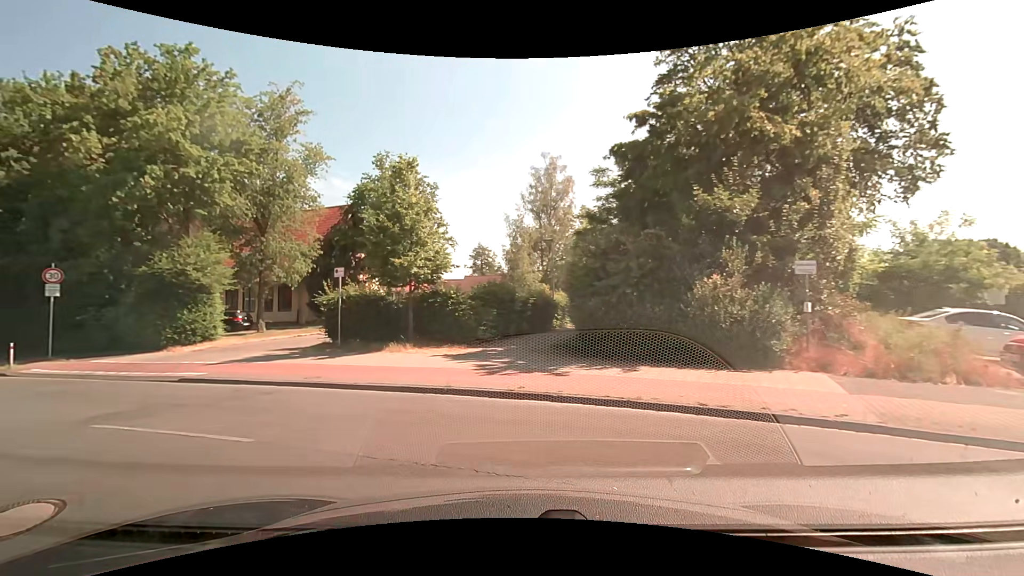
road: residential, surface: asphalt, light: Day
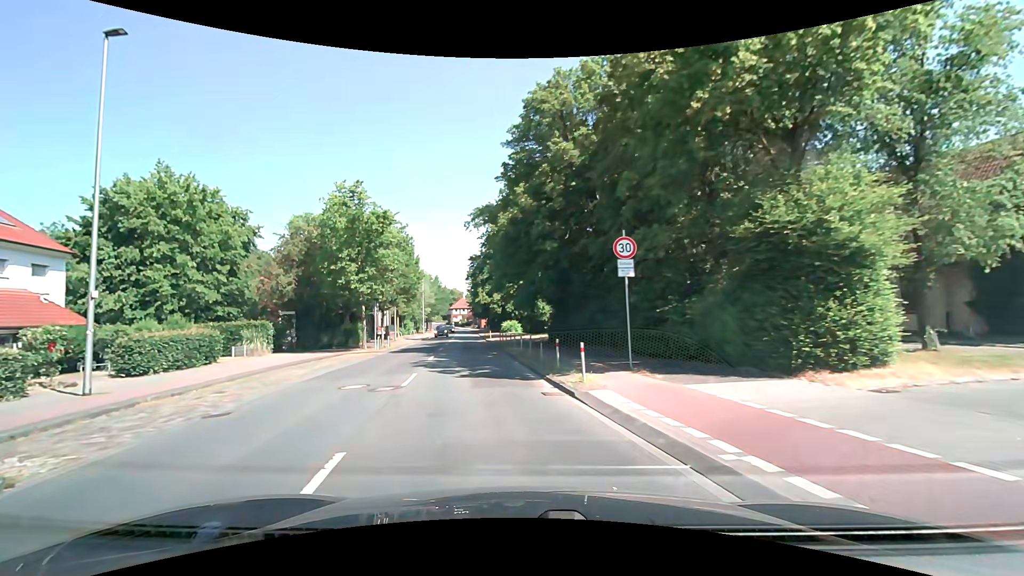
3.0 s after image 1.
(-6.8, +10.6) m; -55°
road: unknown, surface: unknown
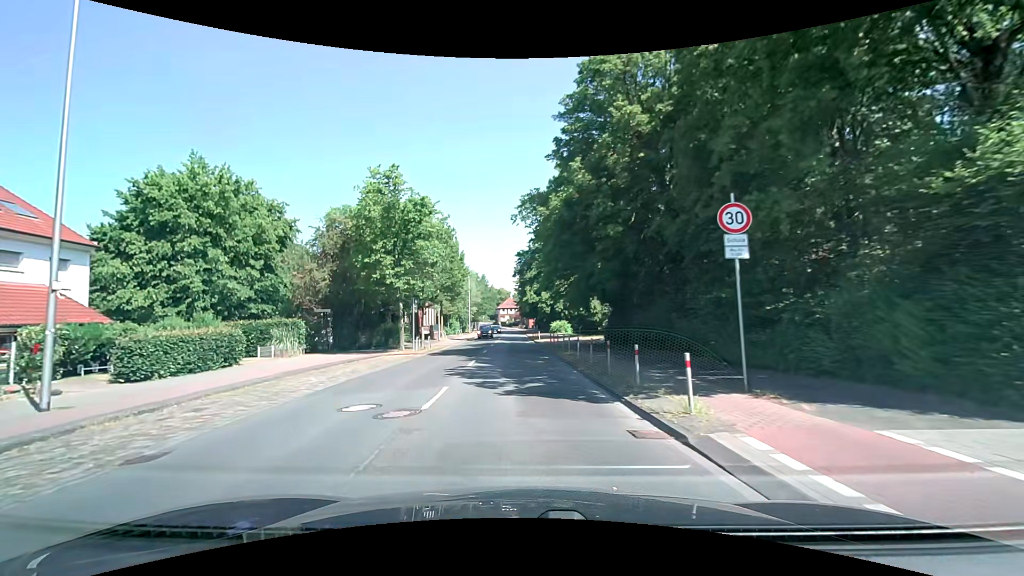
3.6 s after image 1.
(-0.2, +3.6) m; -5°
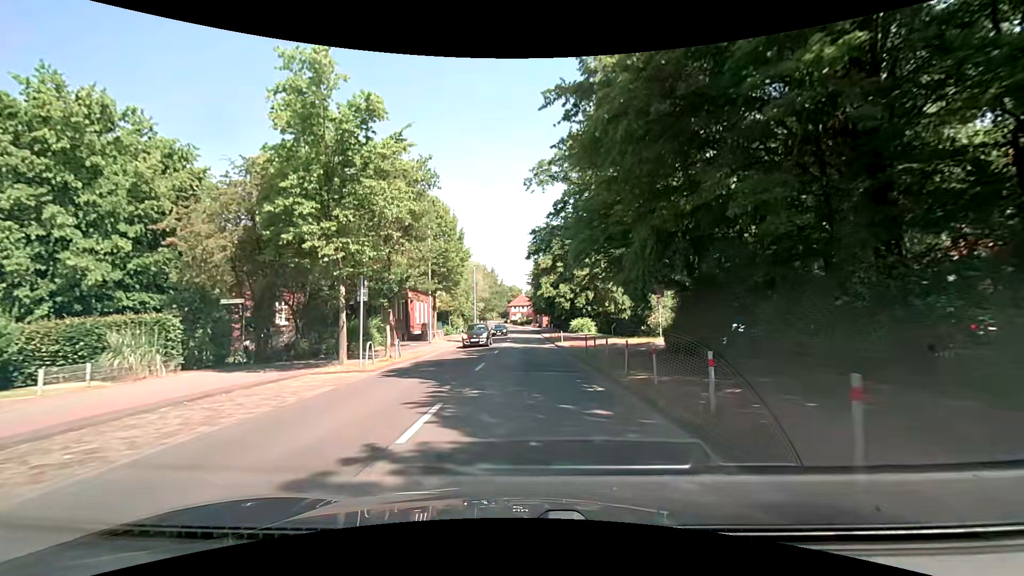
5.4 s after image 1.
(-0.4, +12.1) m; -1°
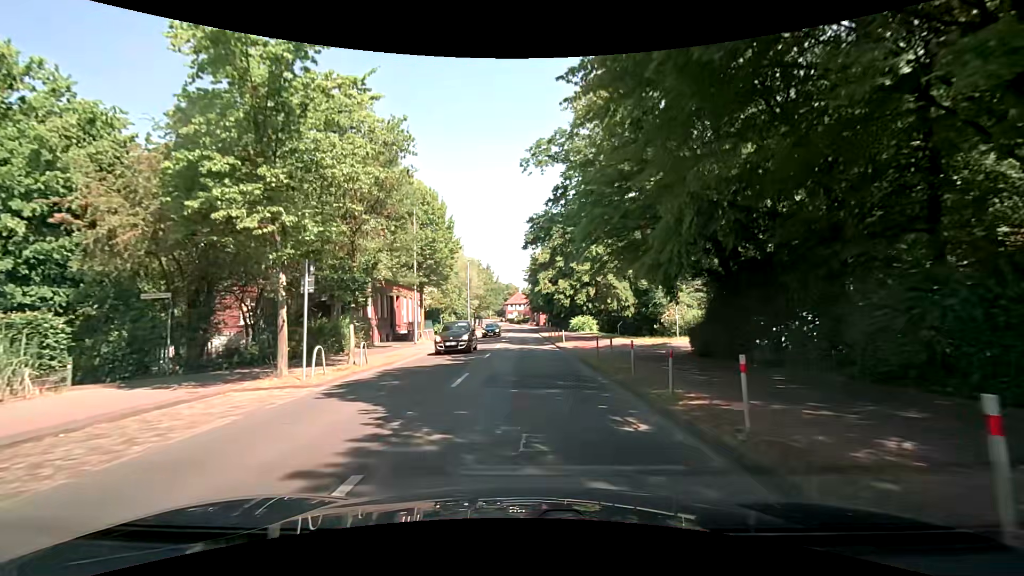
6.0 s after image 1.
(0.0, +4.3) m; 0°
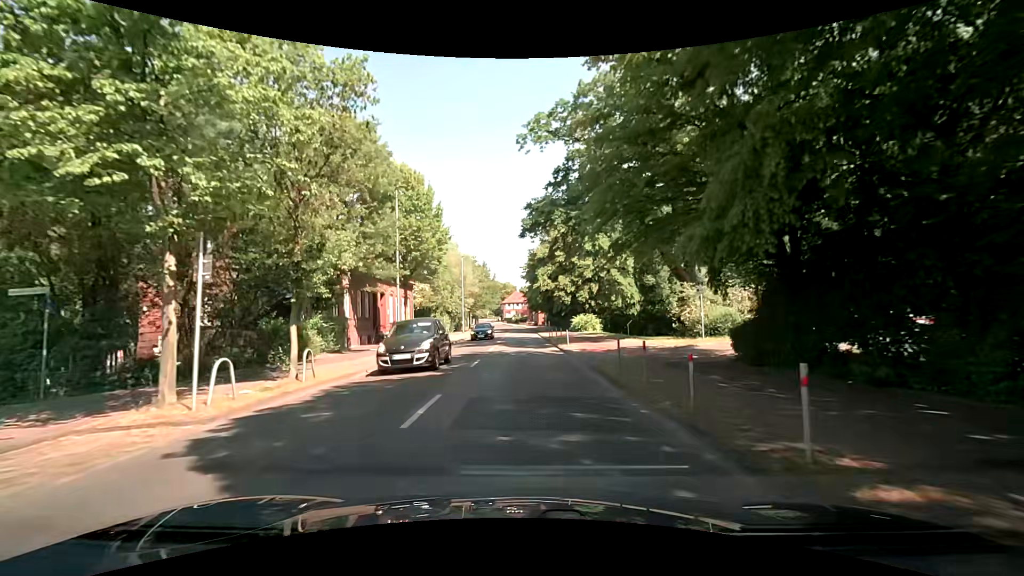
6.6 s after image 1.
(0.0, +4.3) m; 0°
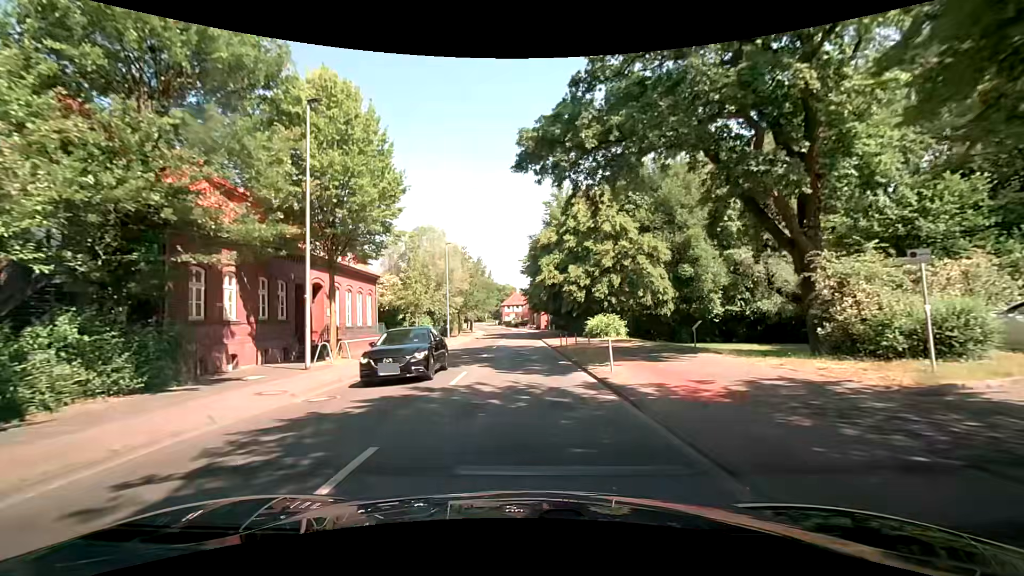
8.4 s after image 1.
(+0.2, +13.2) m; 0°
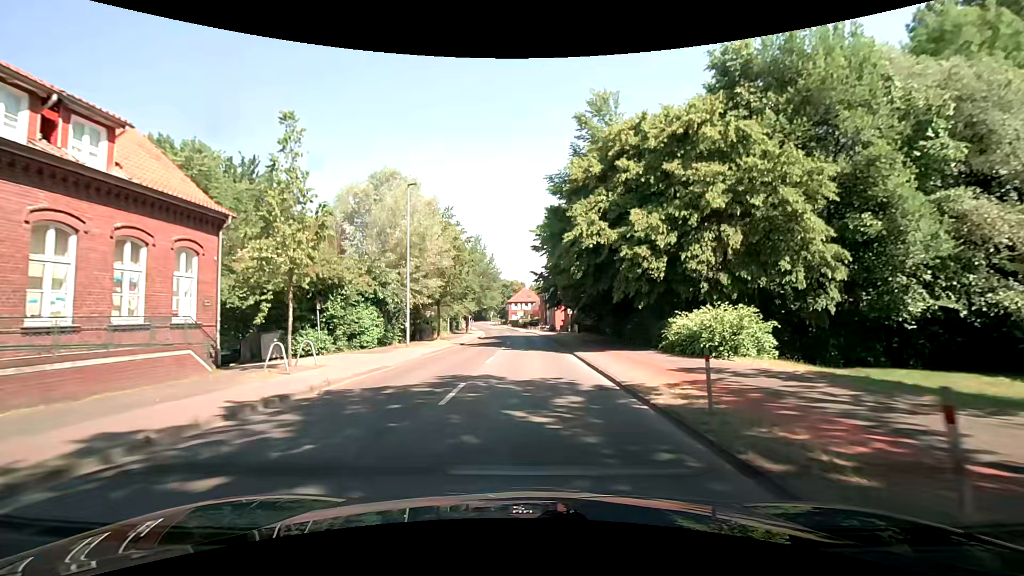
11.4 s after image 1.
(-0.1, +22.2) m; 0°
